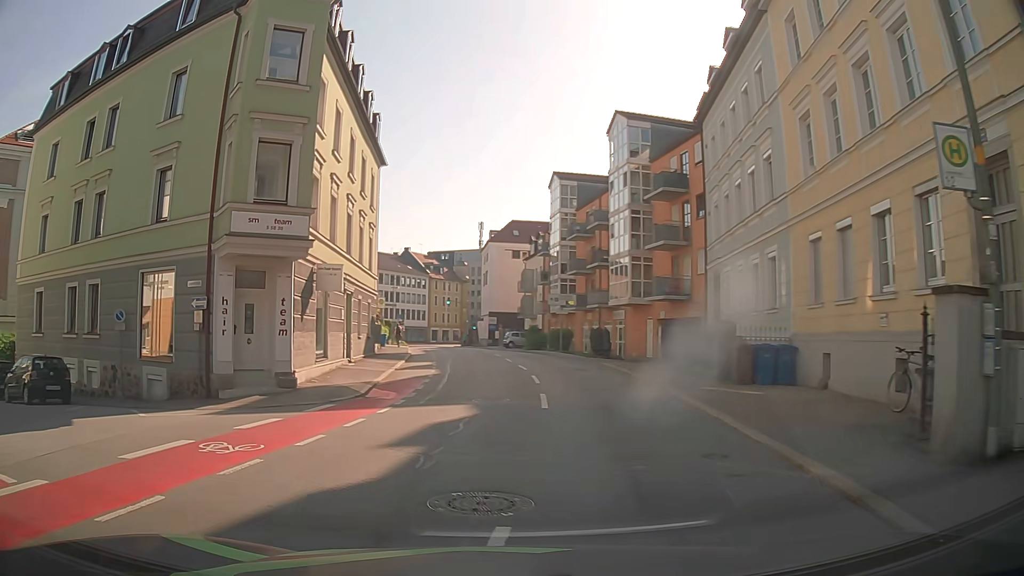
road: tertiary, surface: asphalt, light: Day
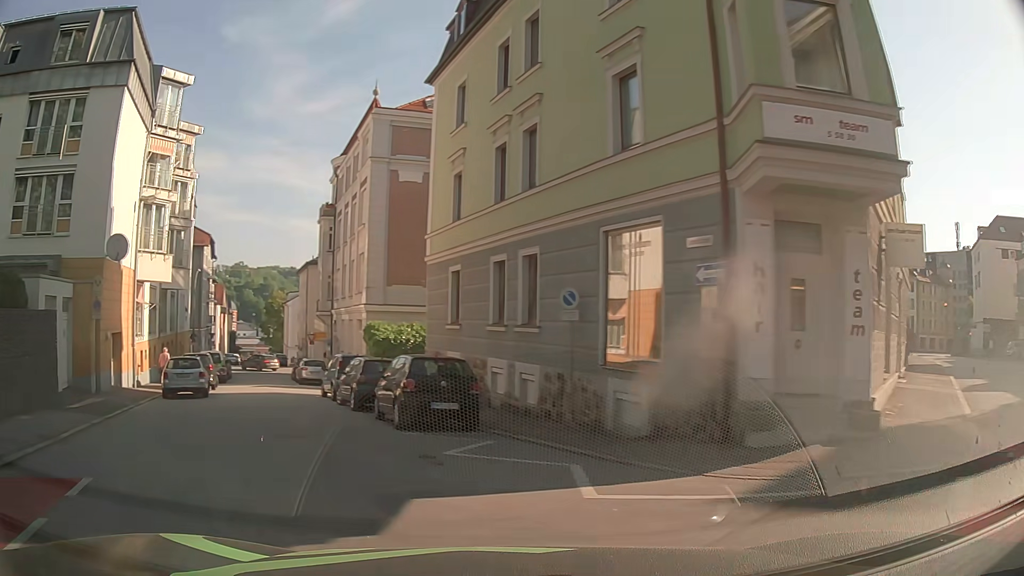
(-2.6, +7.3) m; -41°
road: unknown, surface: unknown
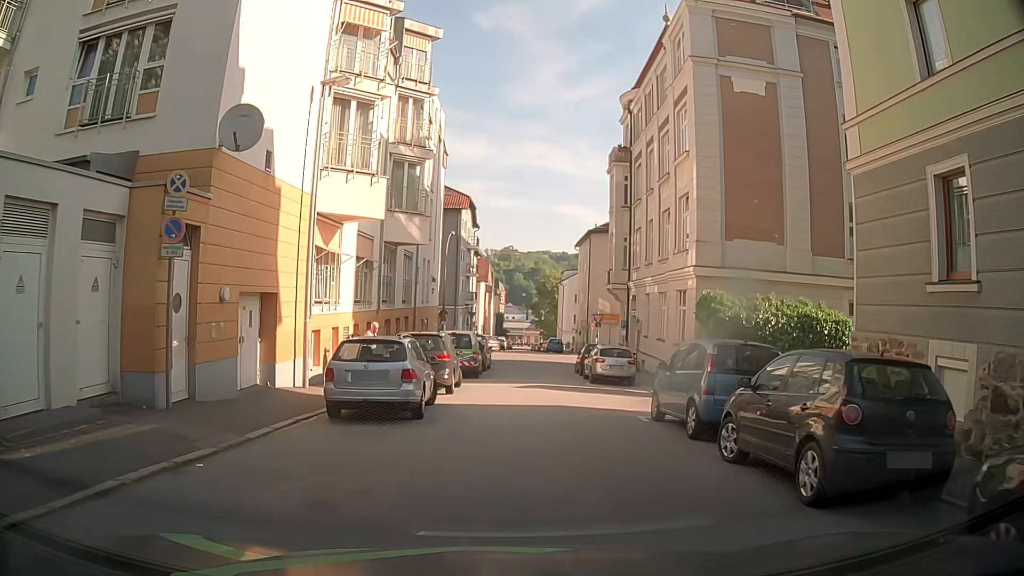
(-3.9, +11.8) m; -23°
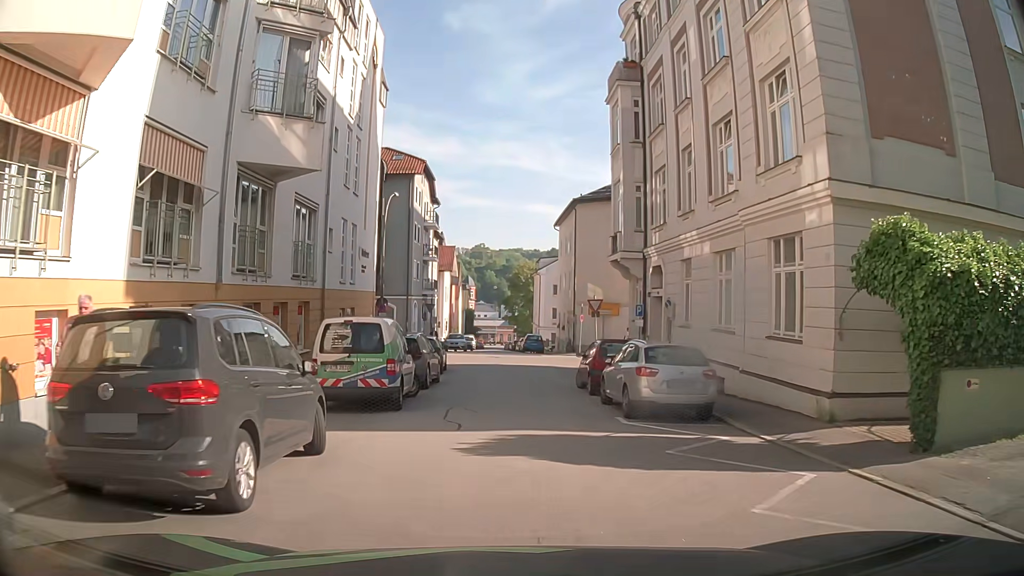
(+0.3, +12.9) m; +2°
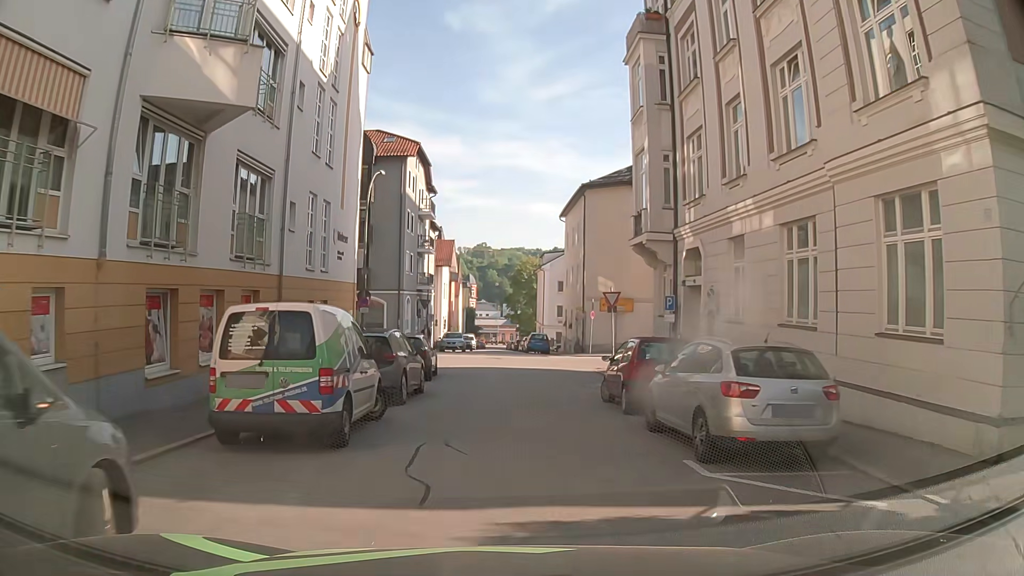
(0.0, +4.8) m; 0°
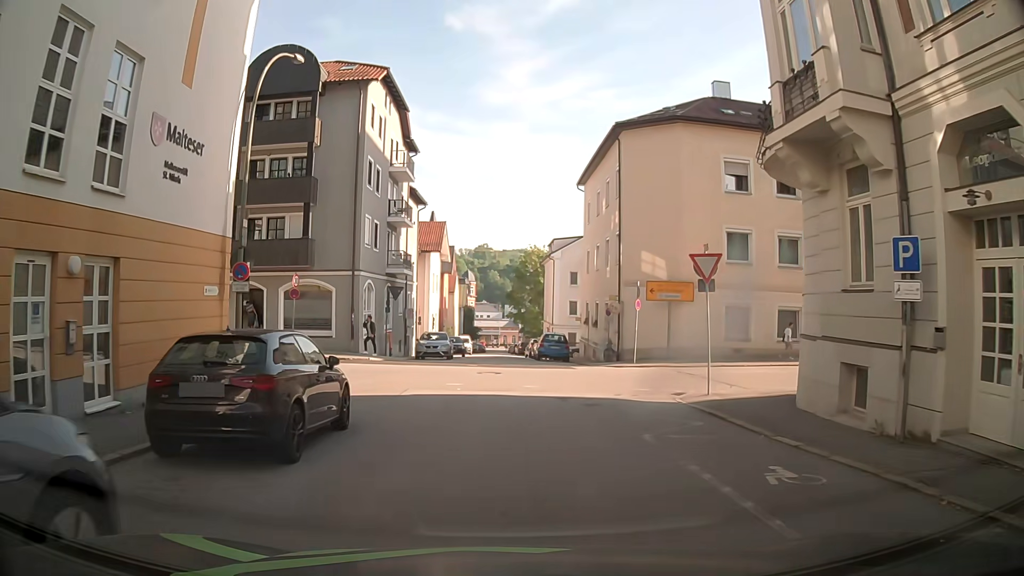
(-0.2, +13.7) m; -2°
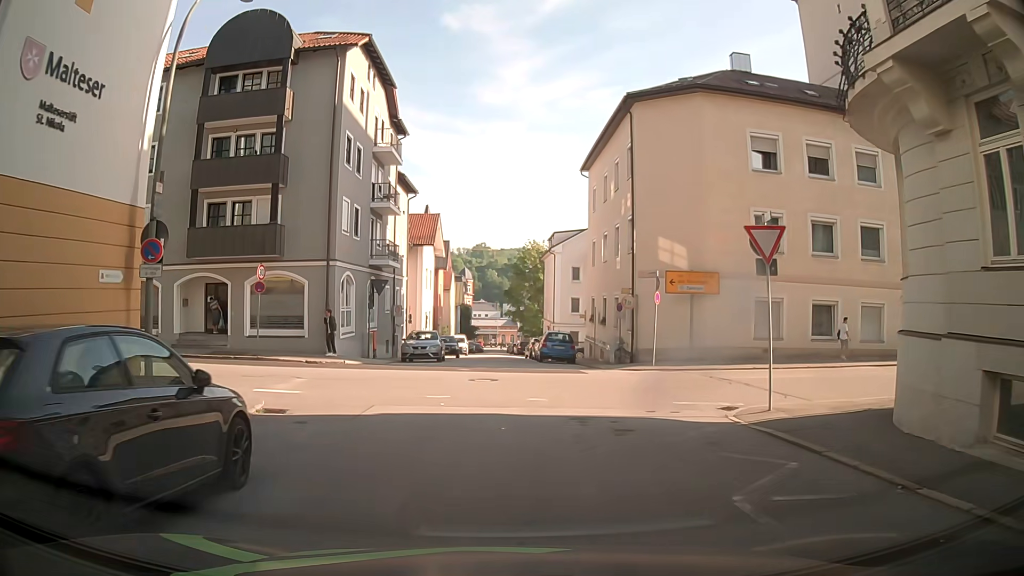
(0.0, +3.9) m; 0°
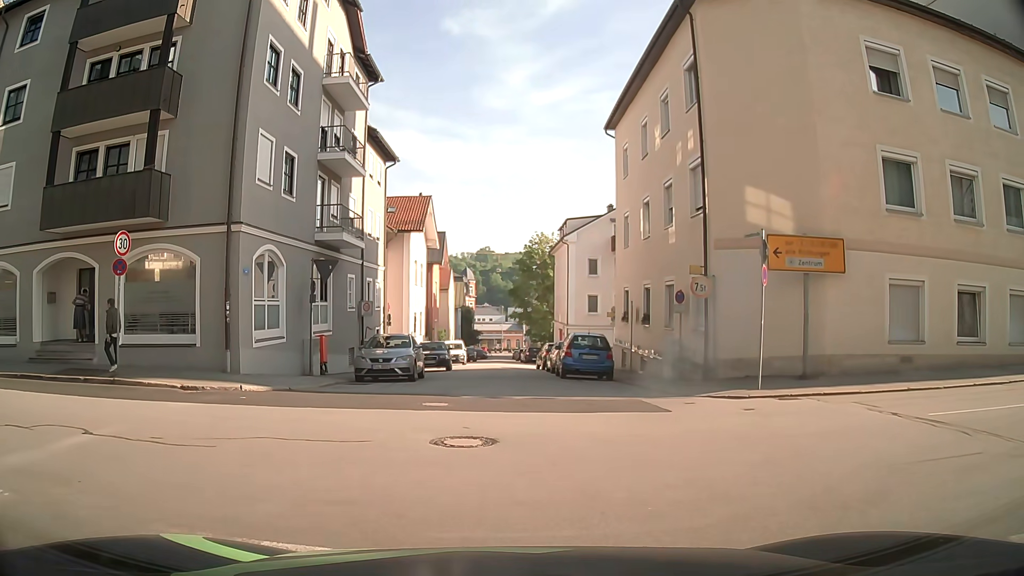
(+0.1, +9.5) m; -1°
